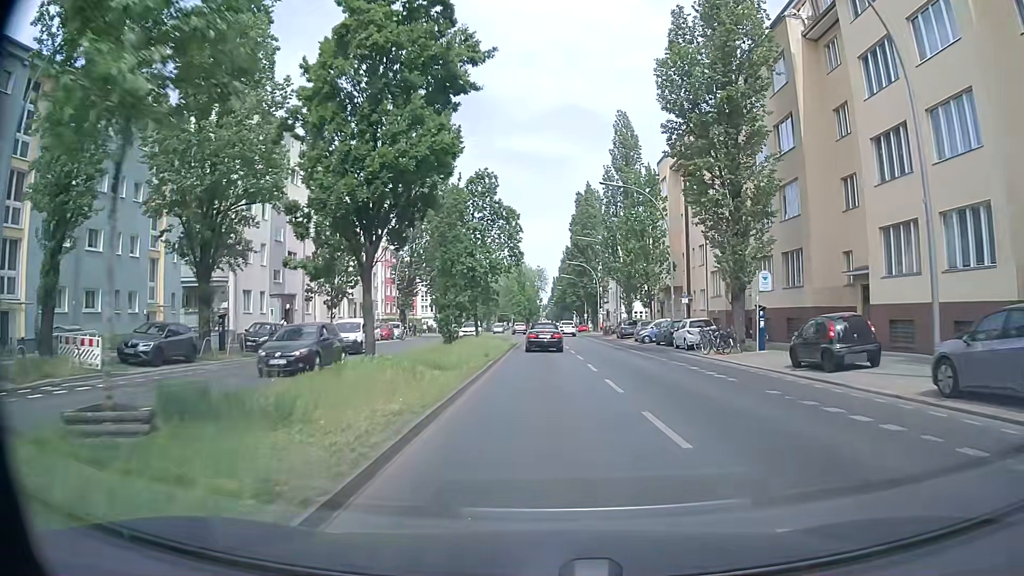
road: secondary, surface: asphalt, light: Day
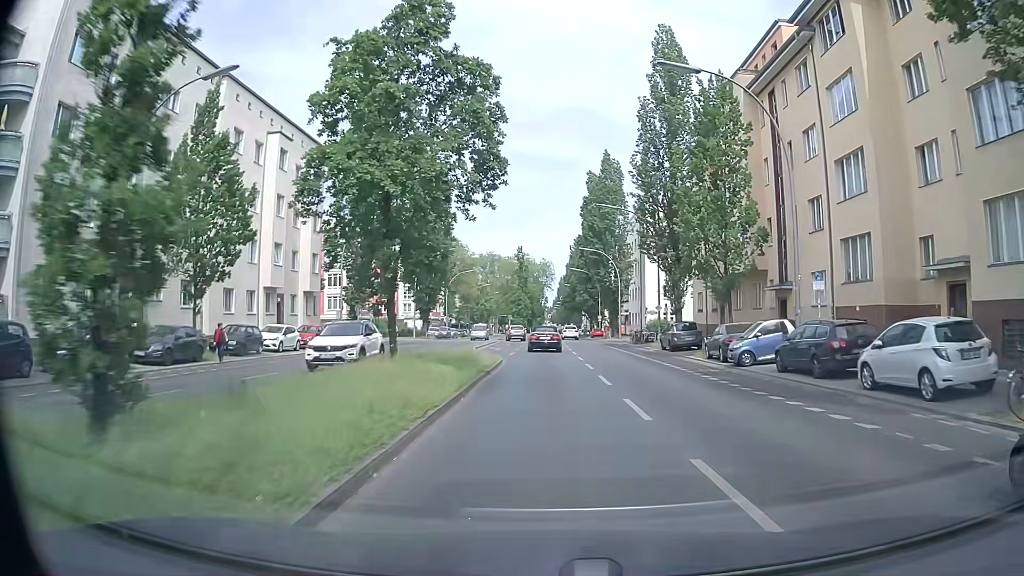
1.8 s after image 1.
(0.0, +21.5) m; -1°
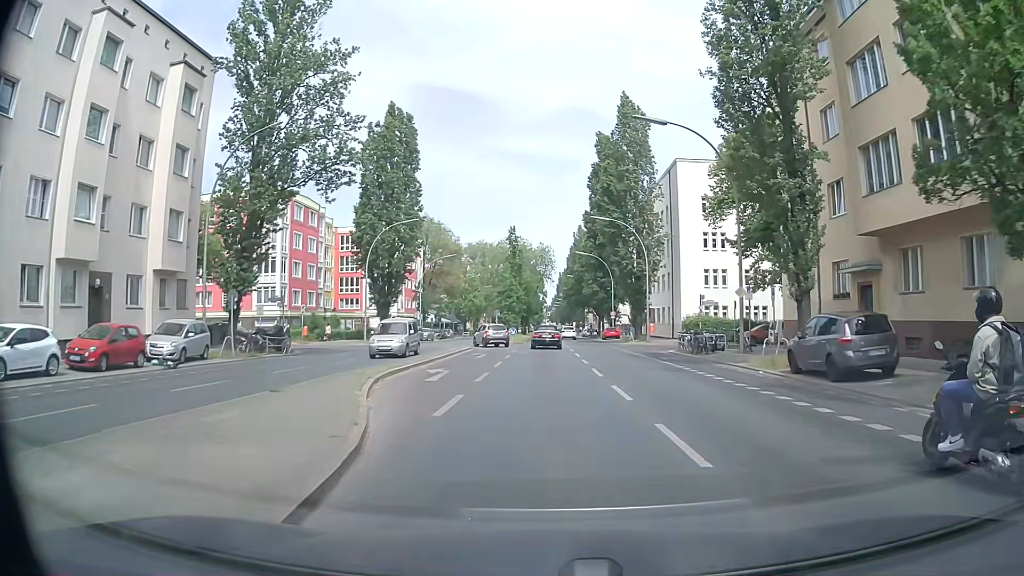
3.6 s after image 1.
(+0.1, +21.8) m; 0°
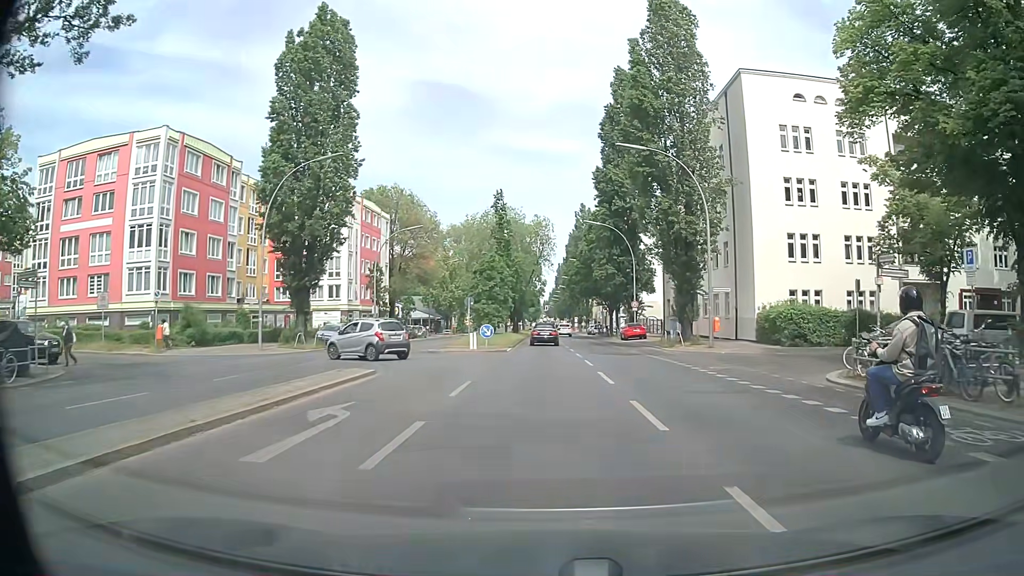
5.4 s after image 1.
(+0.2, +21.9) m; 0°
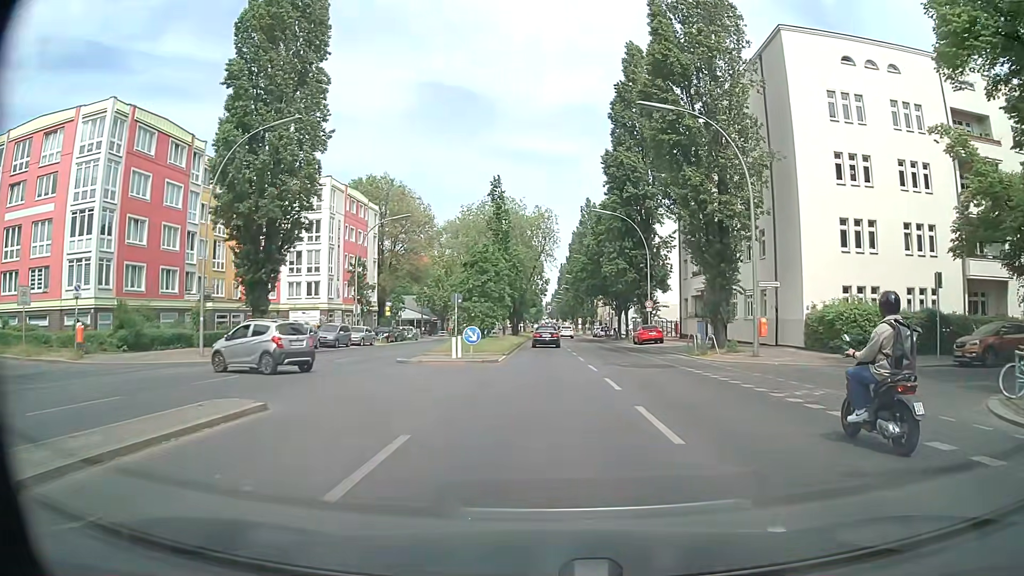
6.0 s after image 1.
(0.0, +7.1) m; -1°
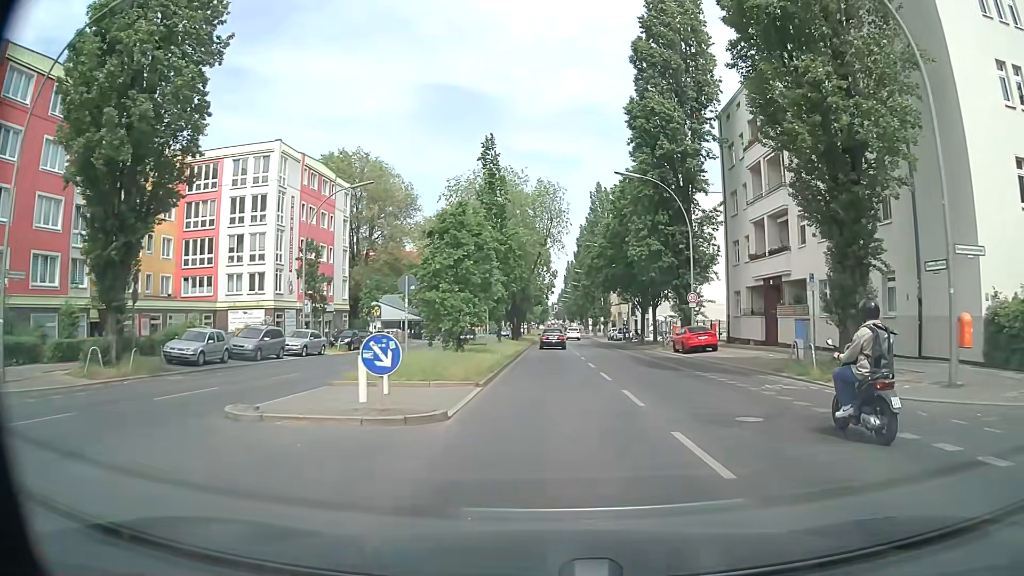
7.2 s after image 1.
(+0.2, +13.9) m; +1°
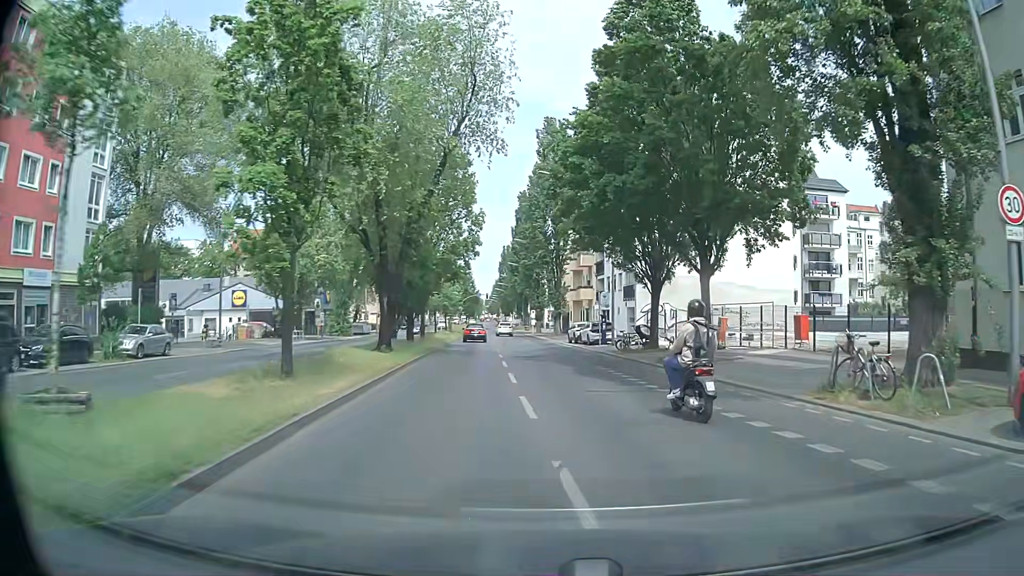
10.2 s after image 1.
(+0.9, +32.0) m; +5°
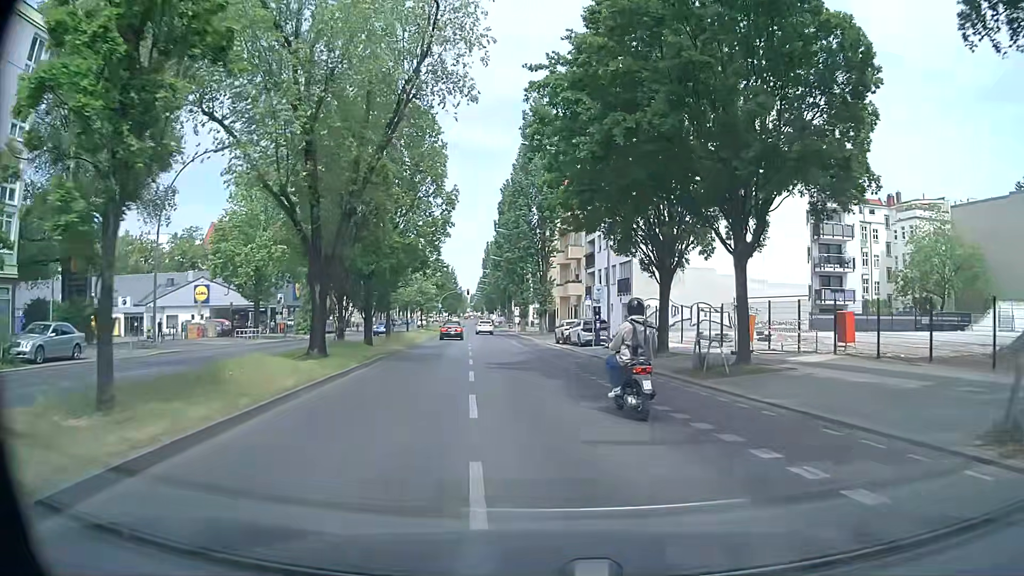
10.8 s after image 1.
(+0.1, +6.2) m; +1°
(0, +10) (0, +20) (-1, +30) (-2, +40) (-3, +50) (-4, +60) (-5, +70) (-6, +80) (-7, +90) (-8, +100) m
